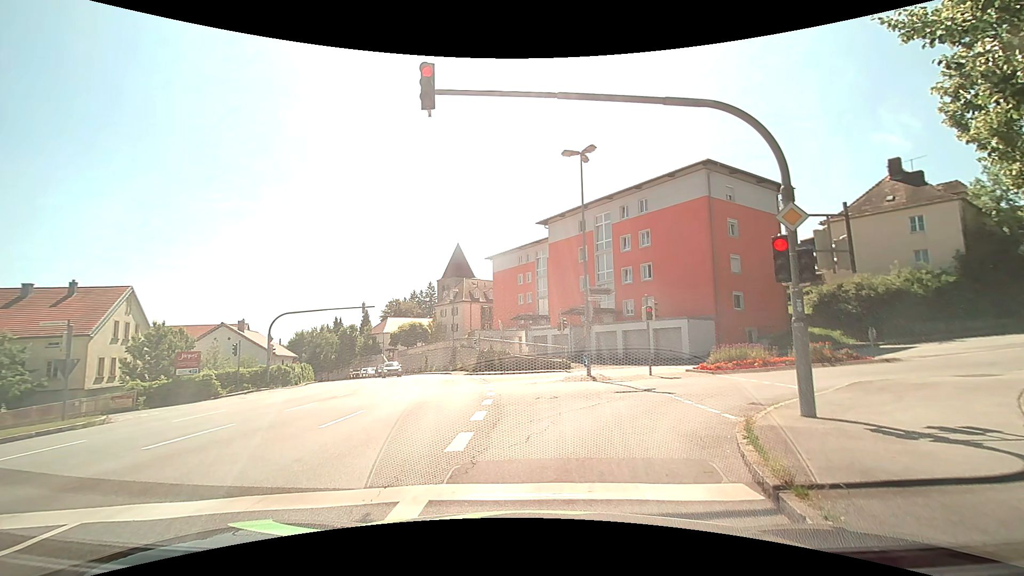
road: tertiary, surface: asphalt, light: Day
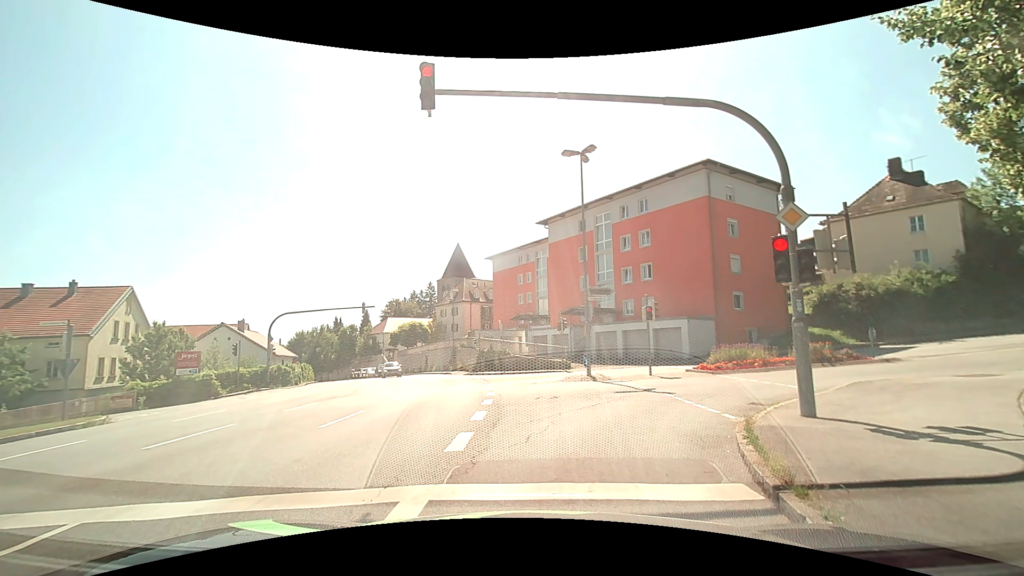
(0.0, 0.0) m; 0°
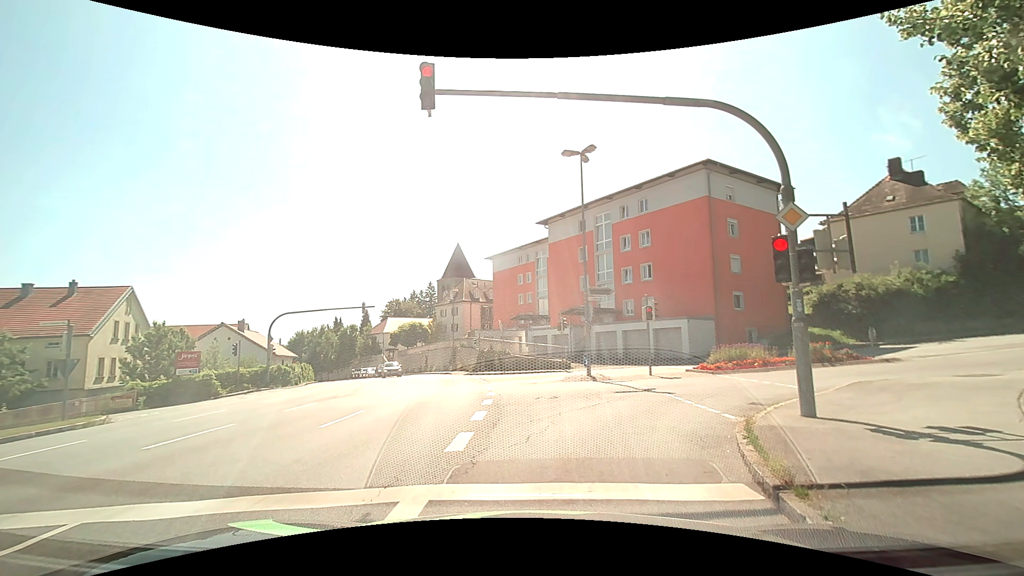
(0.0, 0.0) m; 0°
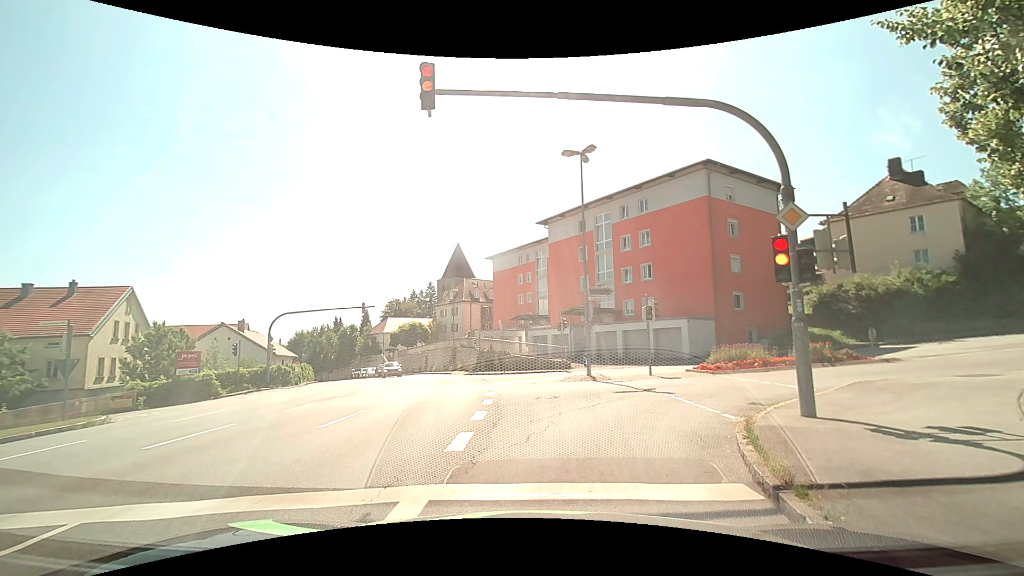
(0.0, 0.0) m; 0°
